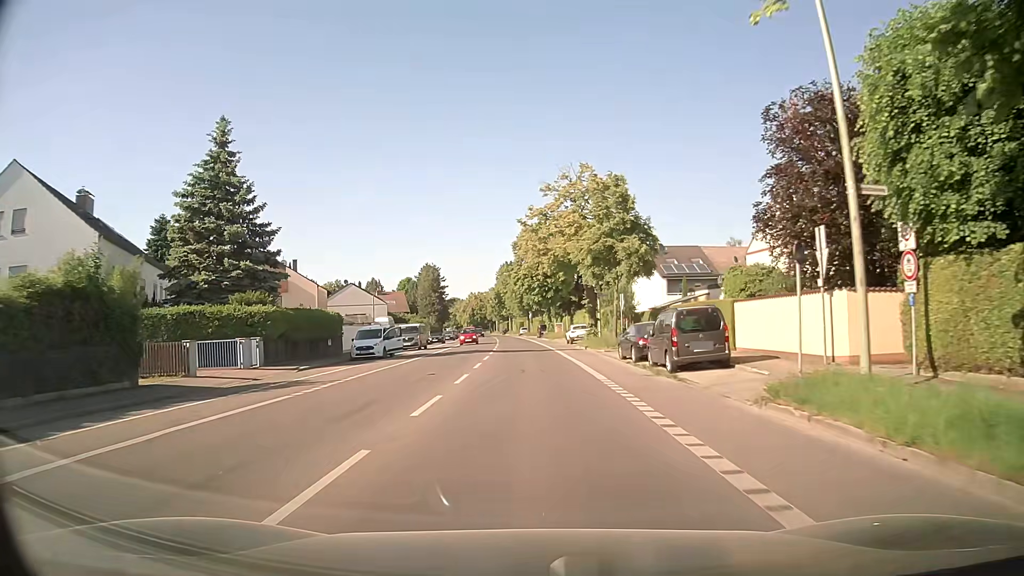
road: secondary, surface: asphalt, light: Day
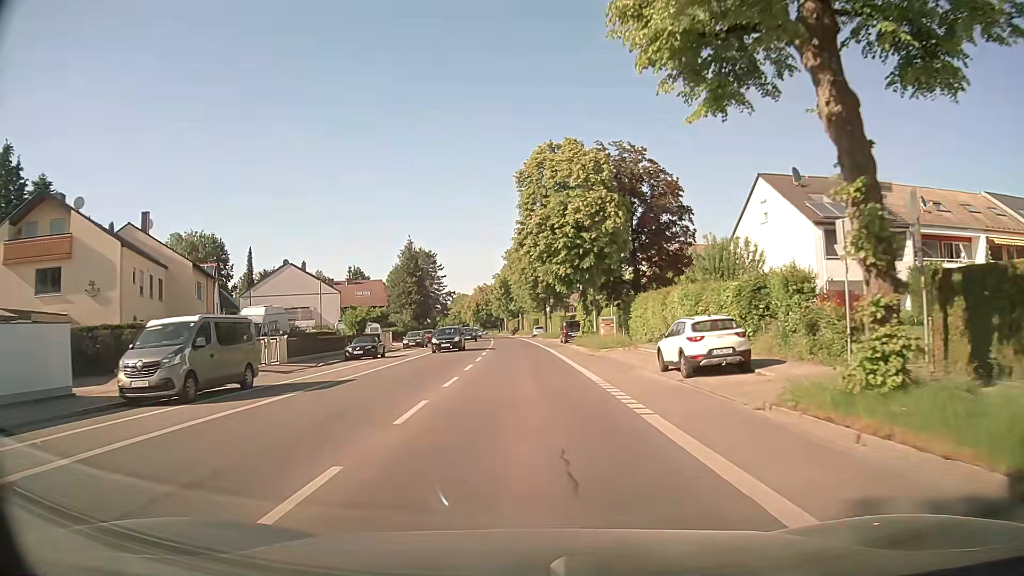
(-0.1, +36.6) m; -1°
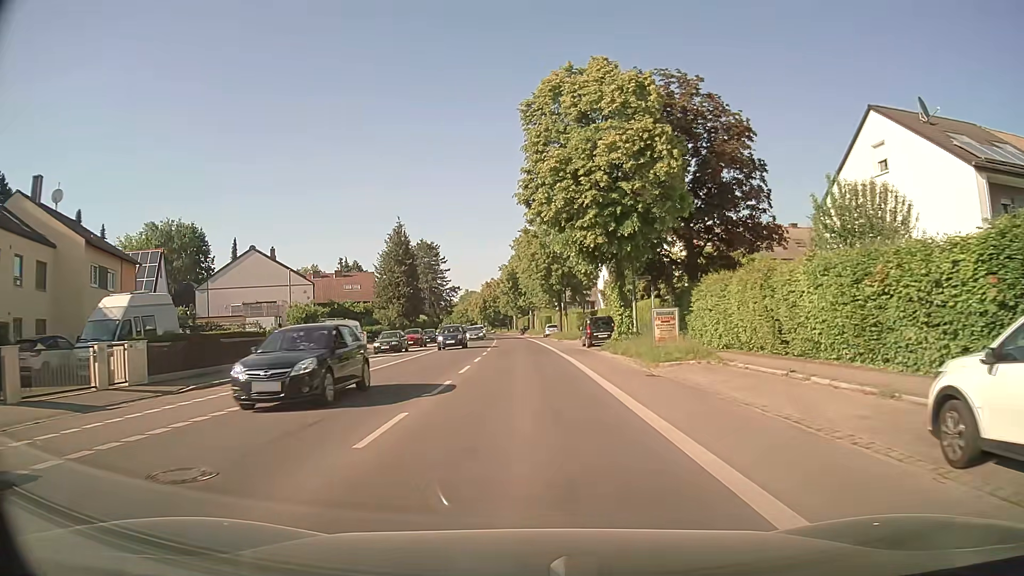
(0.0, +13.9) m; 0°
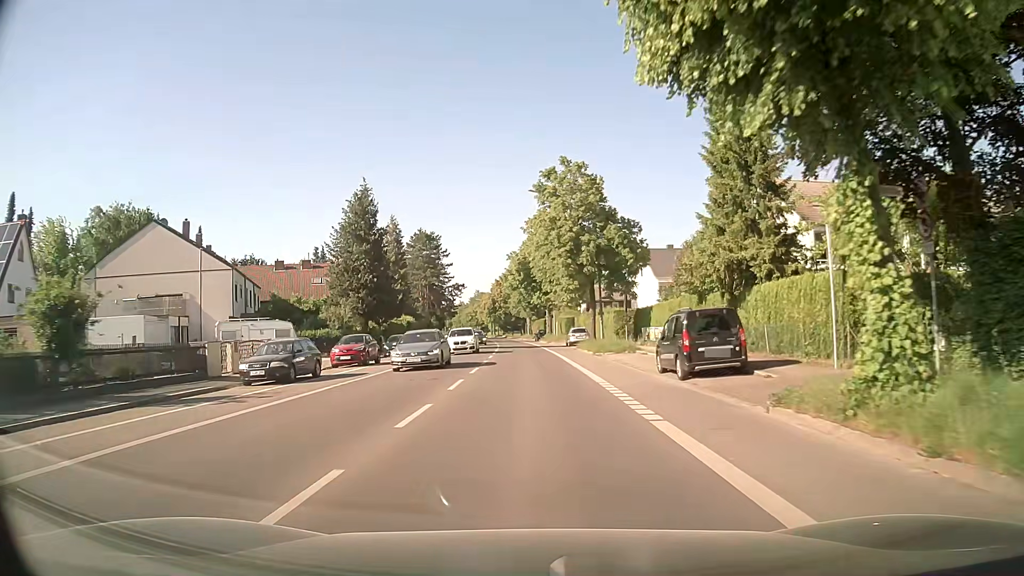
(-0.5, +22.2) m; -2°
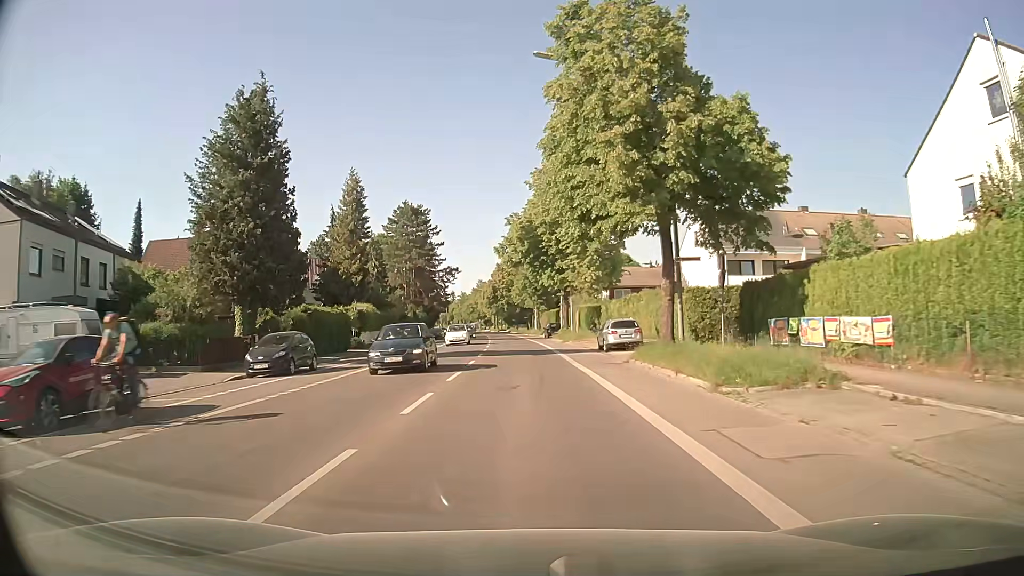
(-0.2, +23.0) m; -1°
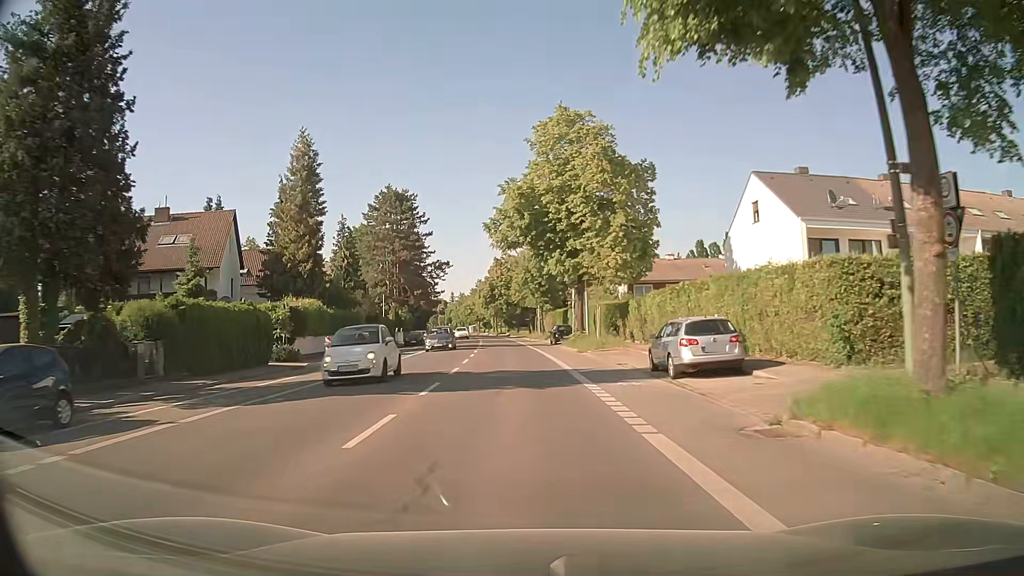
(-0.1, +14.6) m; 0°
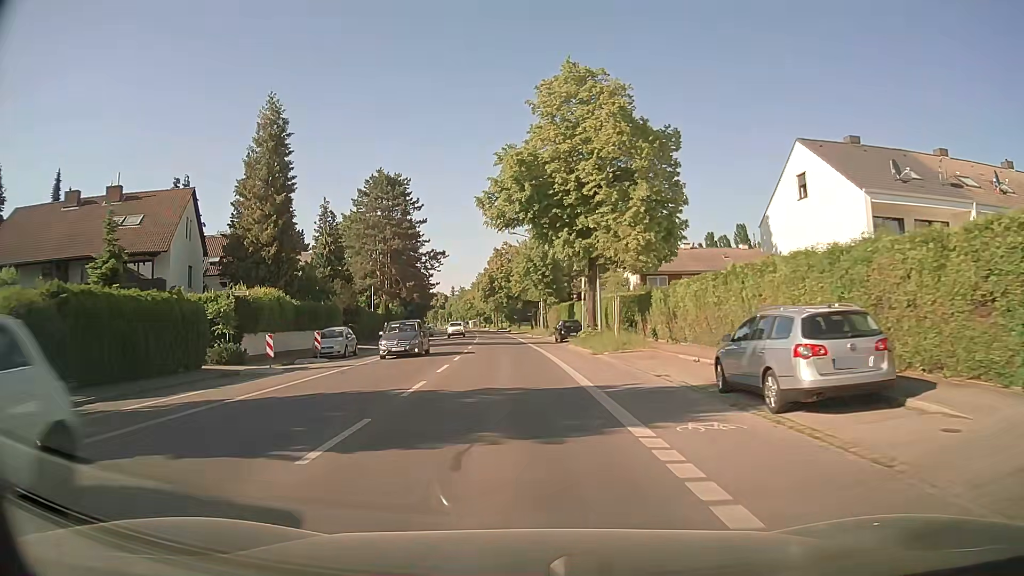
(0.0, +7.1) m; 0°
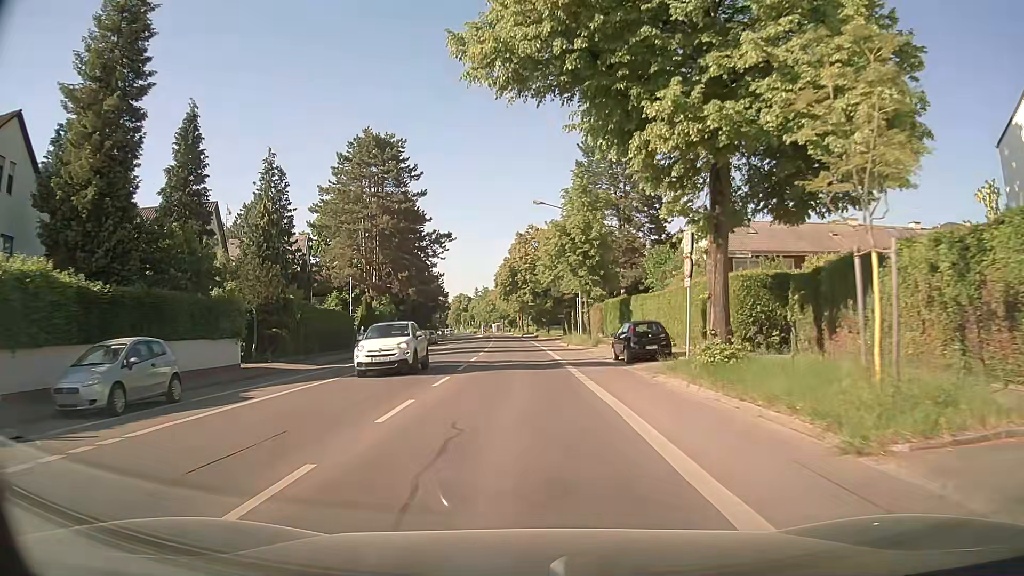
(-0.4, +20.7) m; -2°
